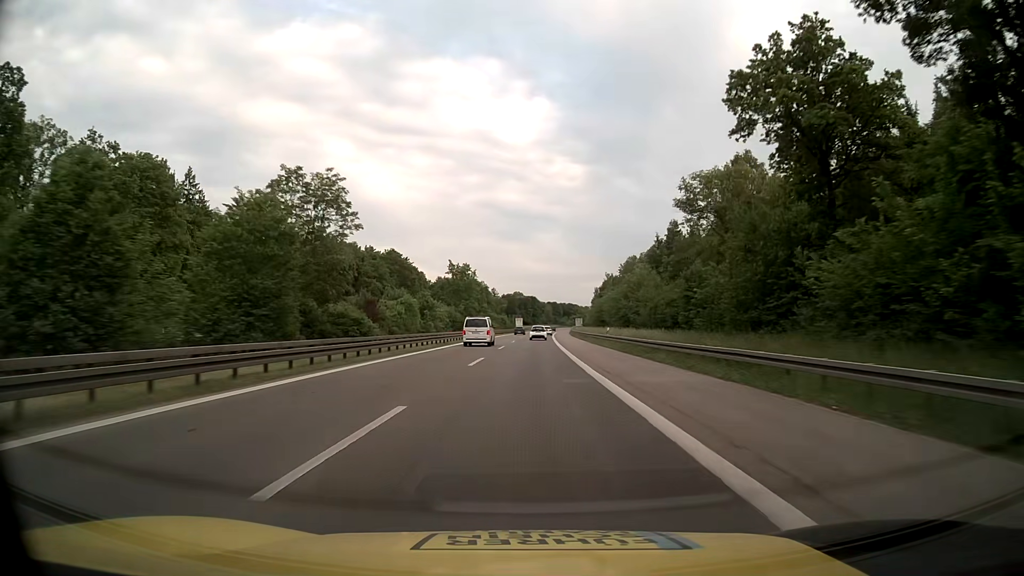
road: motorway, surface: asphalt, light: Day
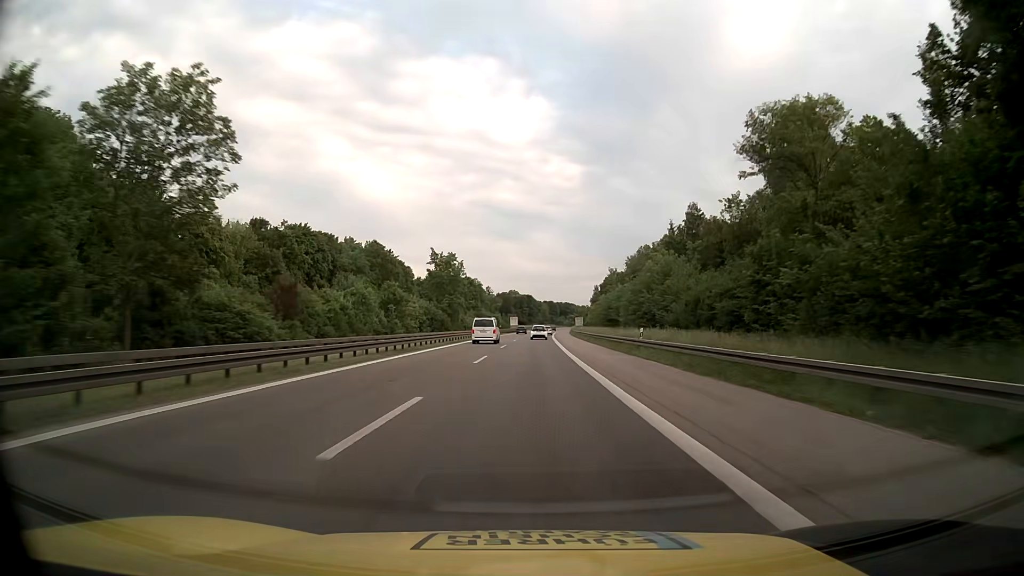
(0.0, +16.5) m; 0°
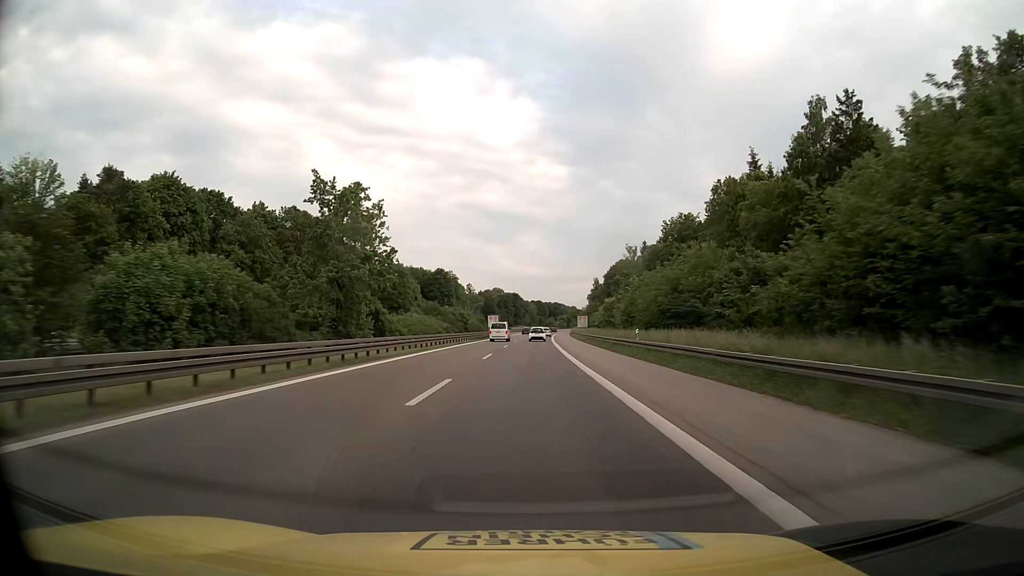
(+0.5, +49.6) m; +1°
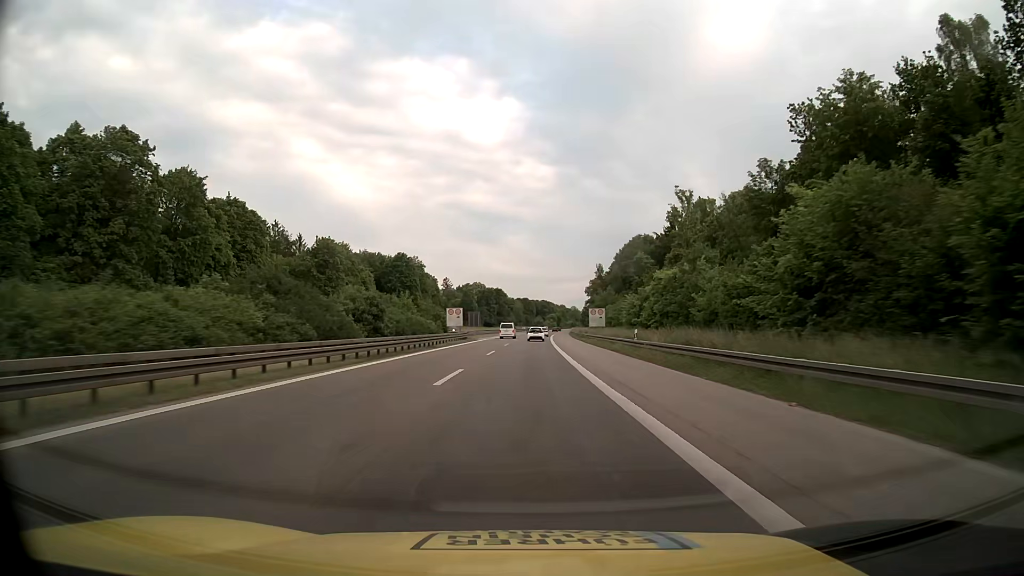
(+0.6, +50.0) m; +1°
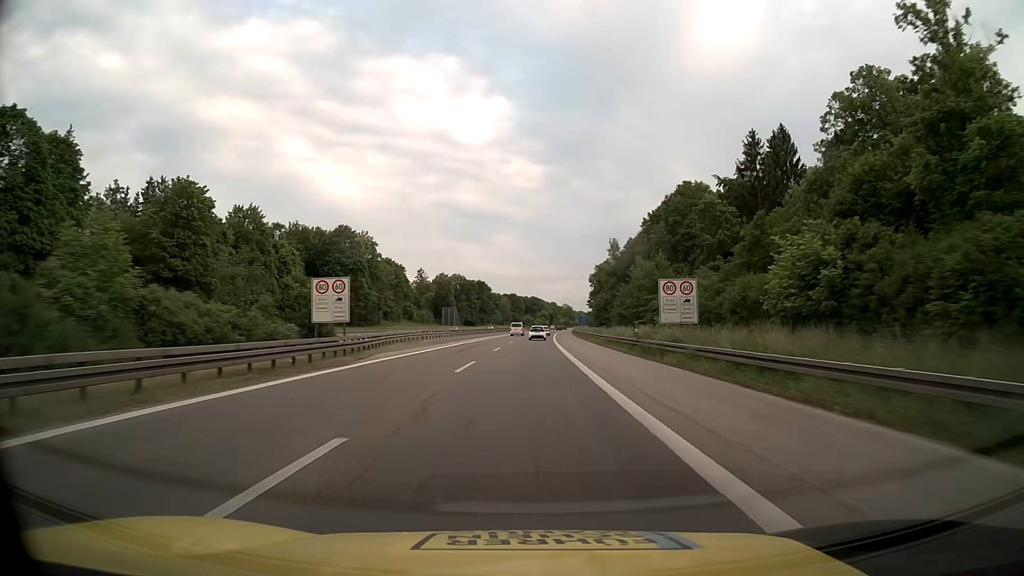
(+0.4, +50.2) m; +1°
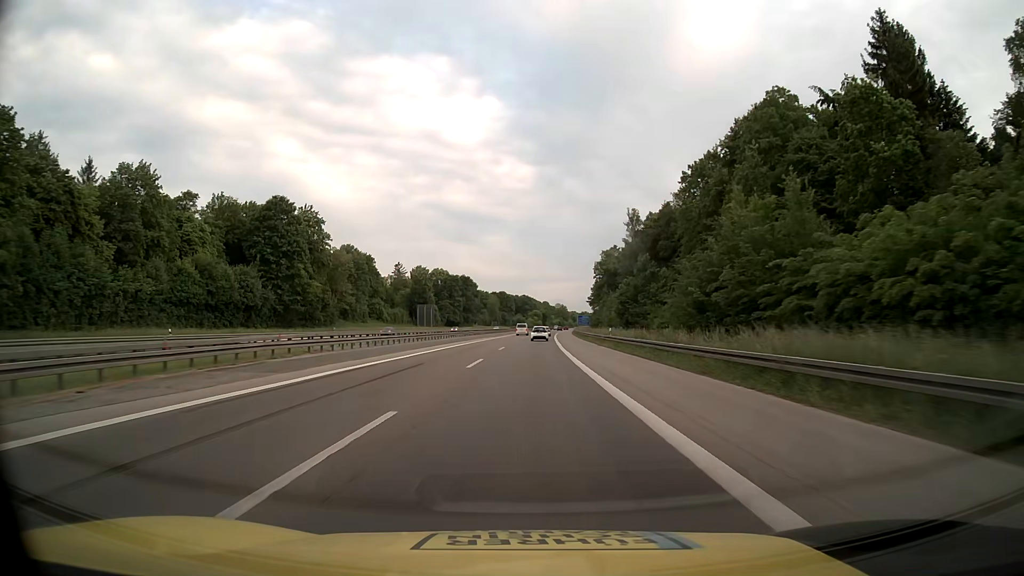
(+0.3, +33.5) m; +1°
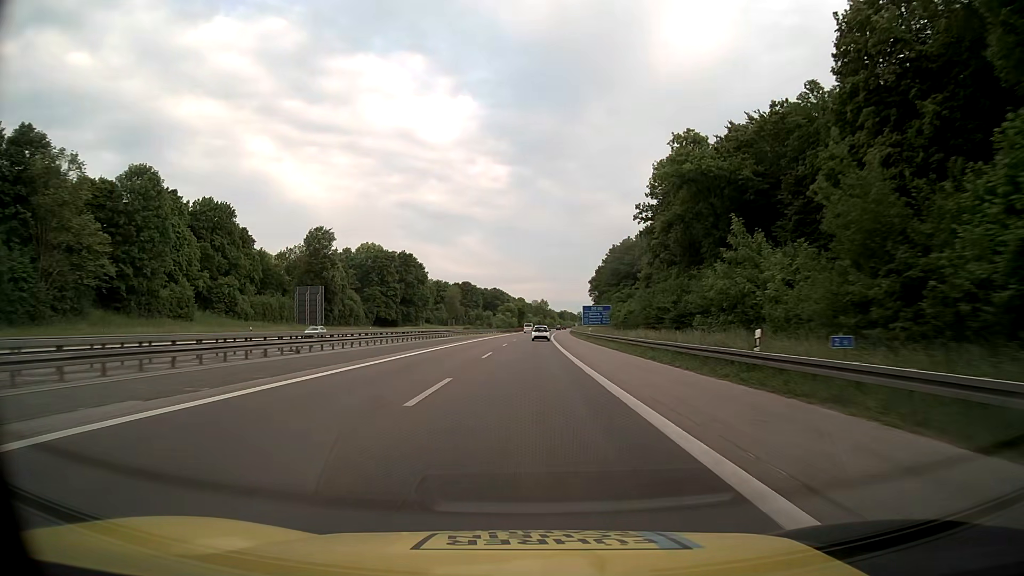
(+1.4, +83.6) m; +2°
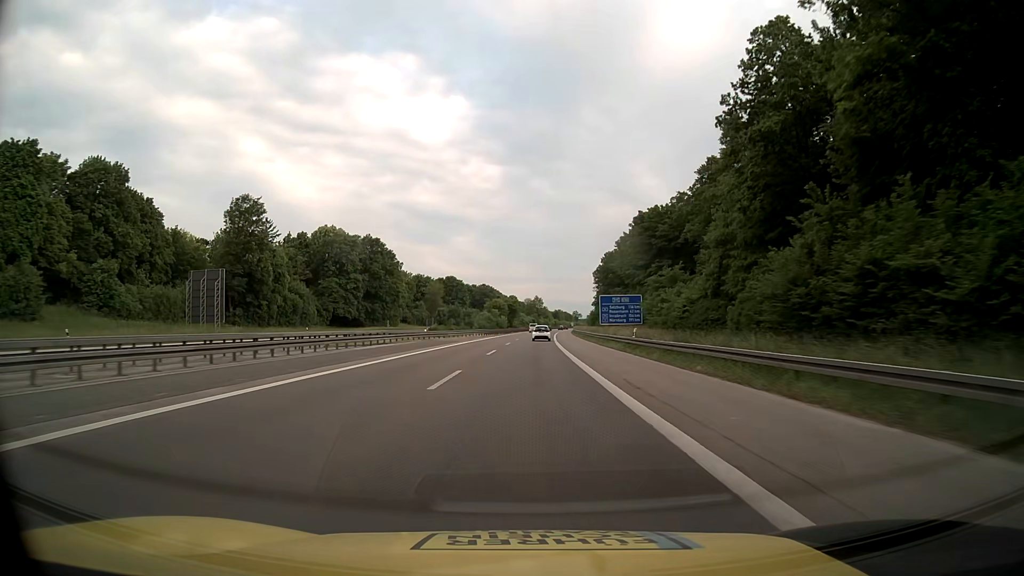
(+0.3, +33.2) m; +1°
(0, +10) (0, +20) (0, +30) (0, +40) (0, +50) (+1, +60) (+1, +70) (+1, +80) (+1, +90) (+2, +100) m
